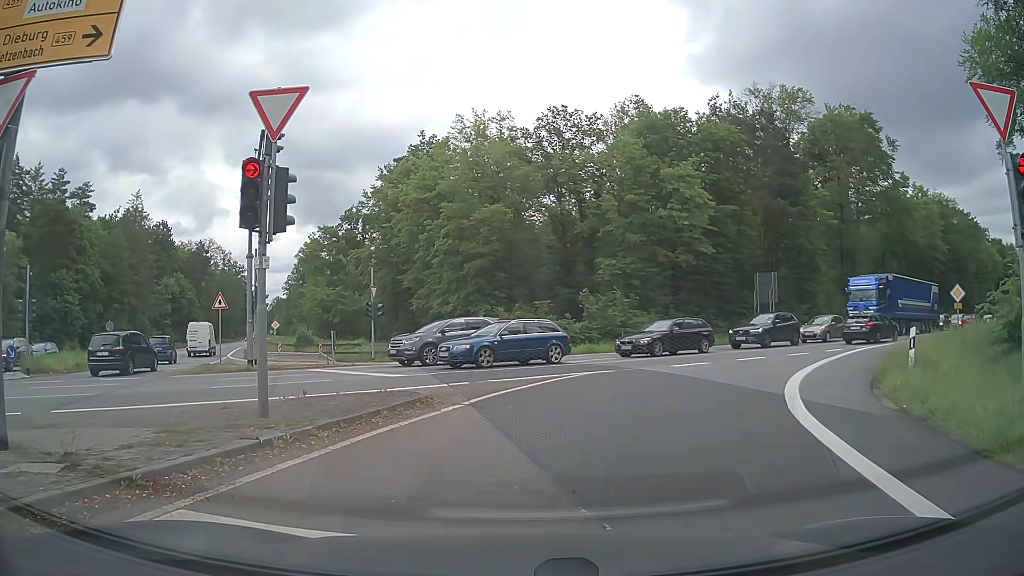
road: secondary_link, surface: asphalt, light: Day
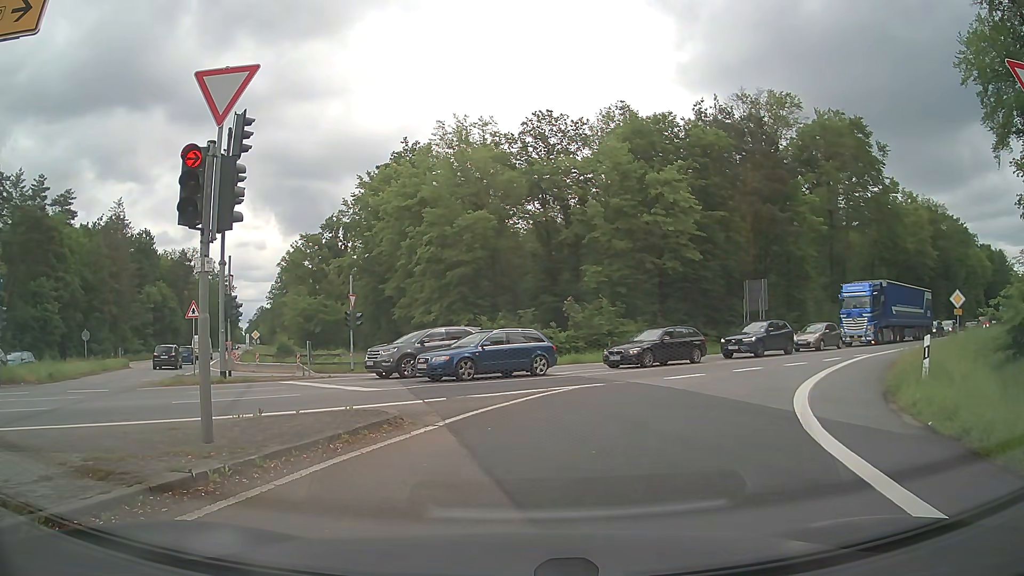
(+0.1, +1.1) m; +3°
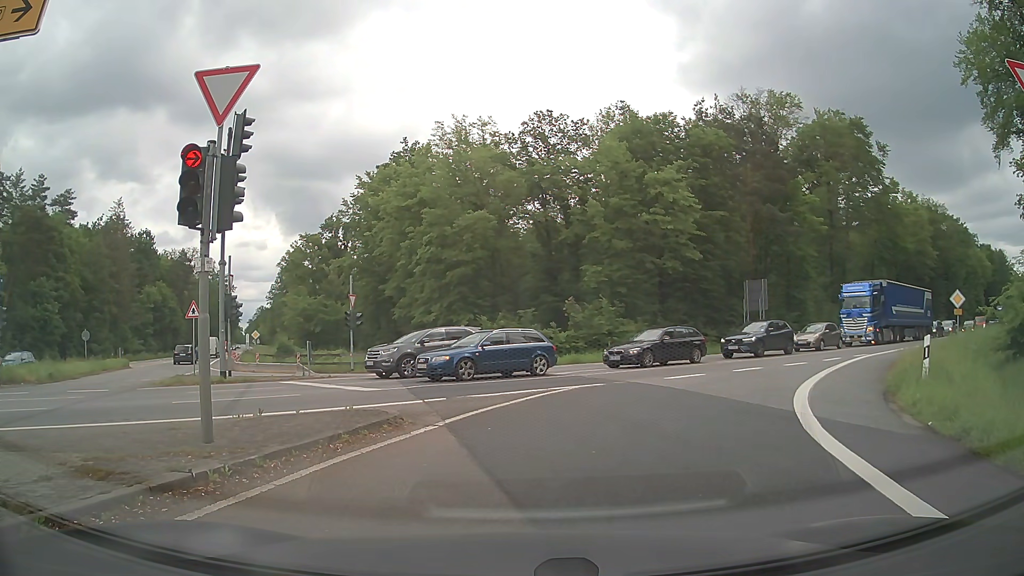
(0.0, 0.0) m; 0°
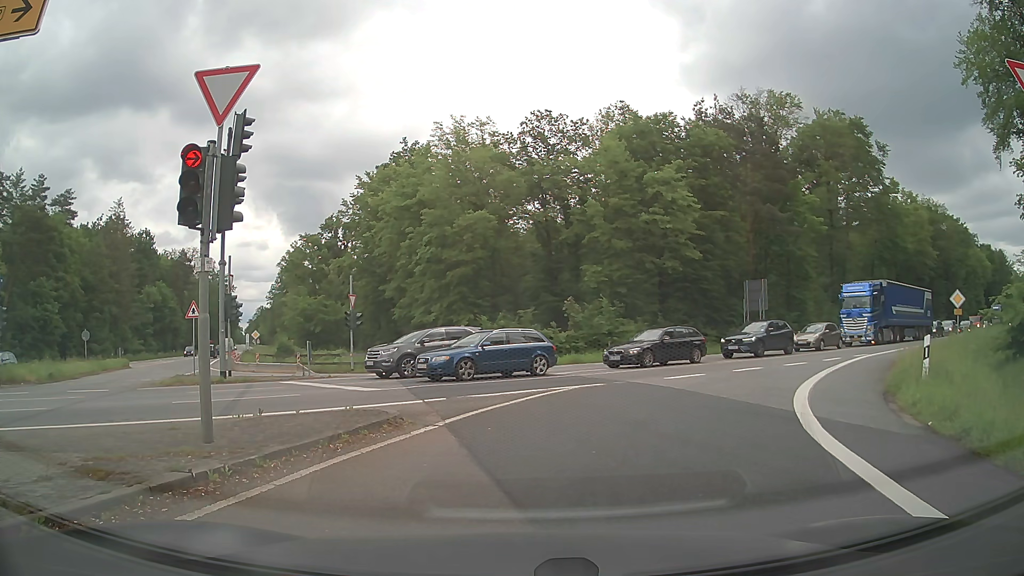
(0.0, 0.0) m; 0°
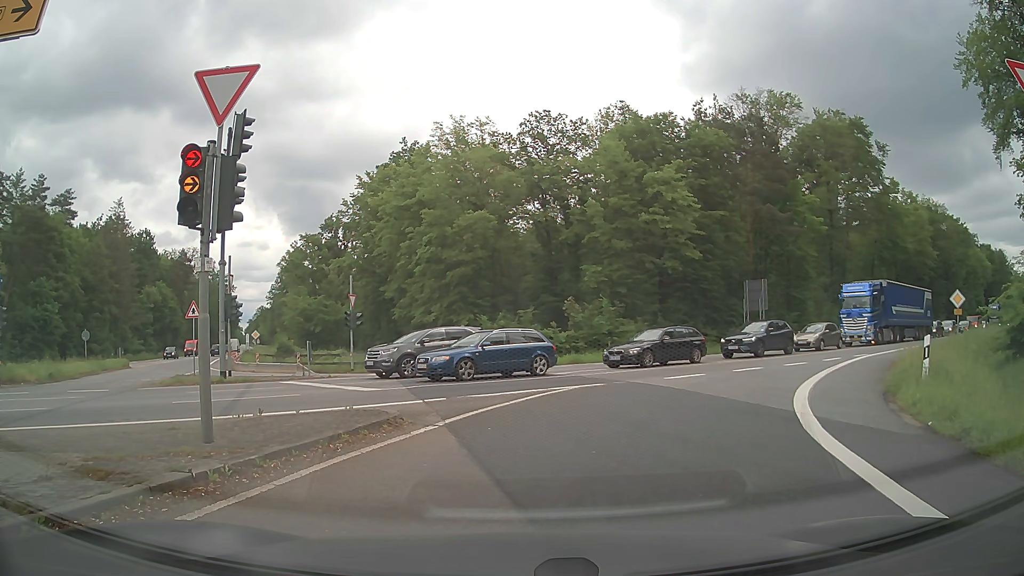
(0.0, 0.0) m; 0°
